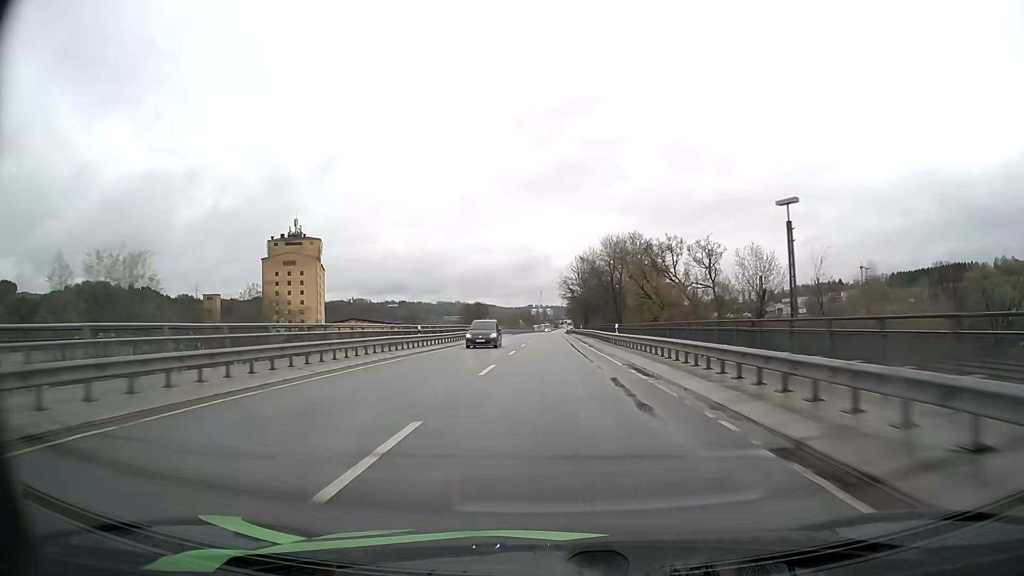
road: primary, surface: asphalt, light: Day
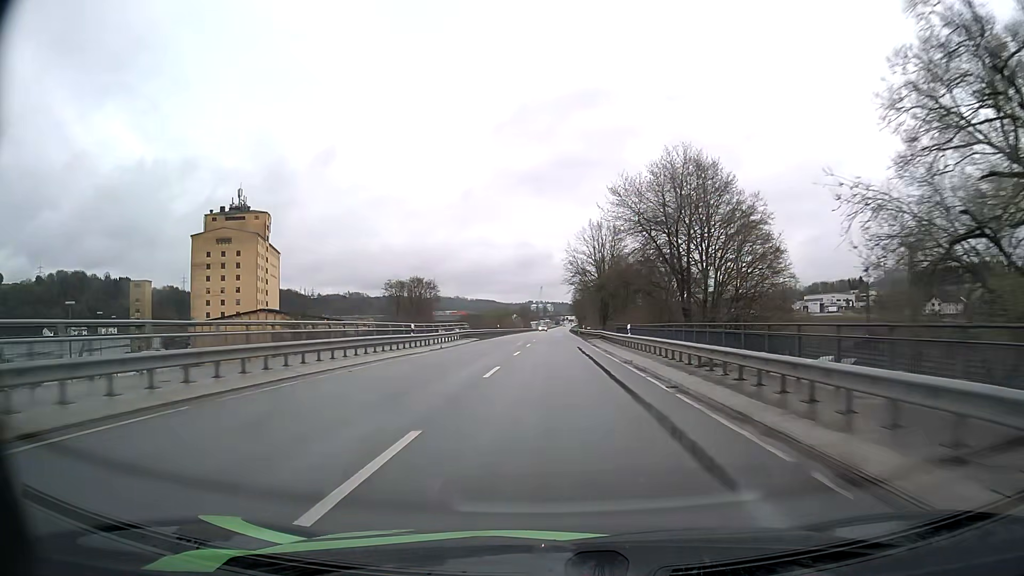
(+0.1, +49.0) m; 0°
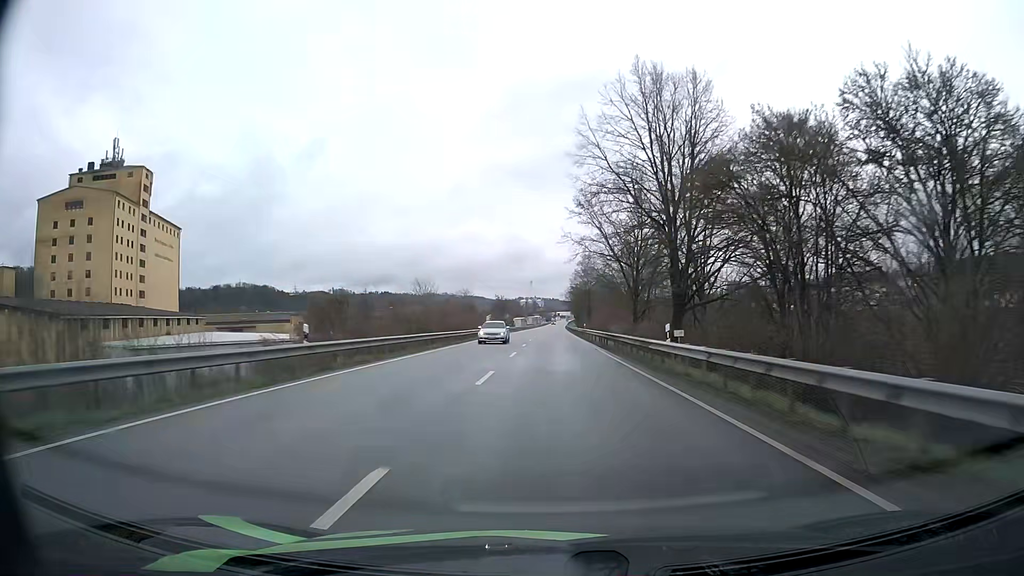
(+0.3, +62.3) m; +1°
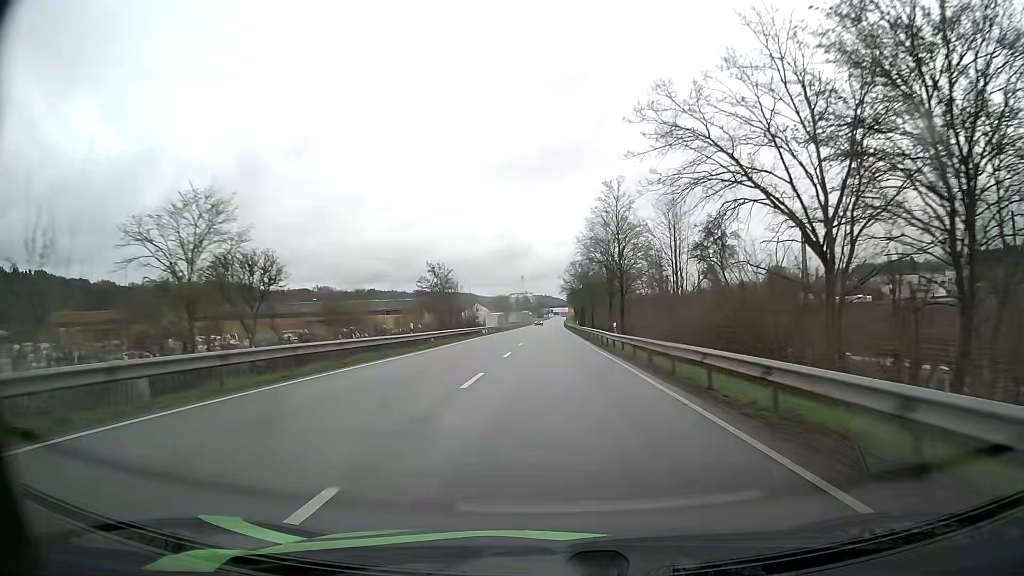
(+0.4, +73.1) m; +1°
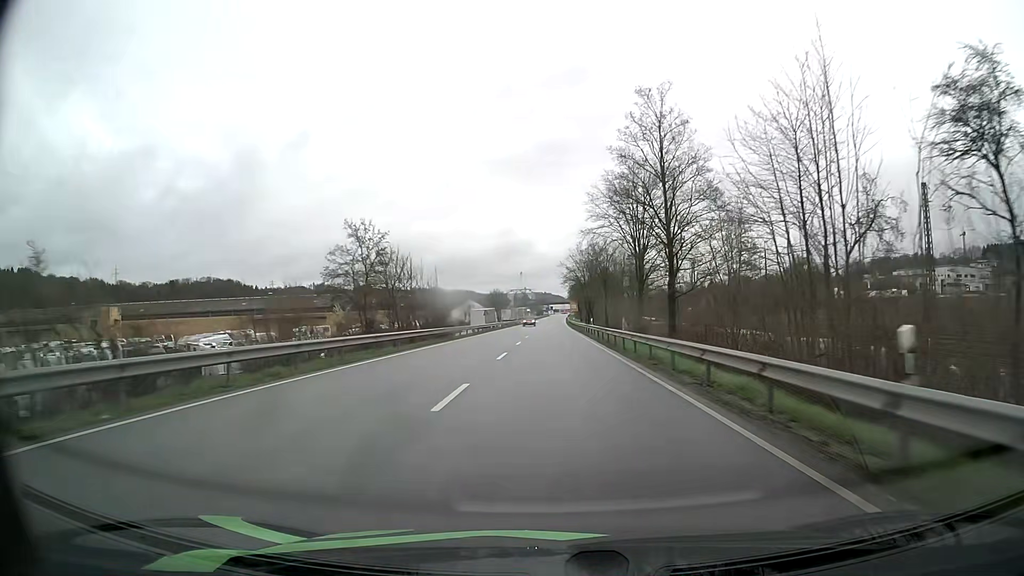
(0.0, +27.8) m; 0°
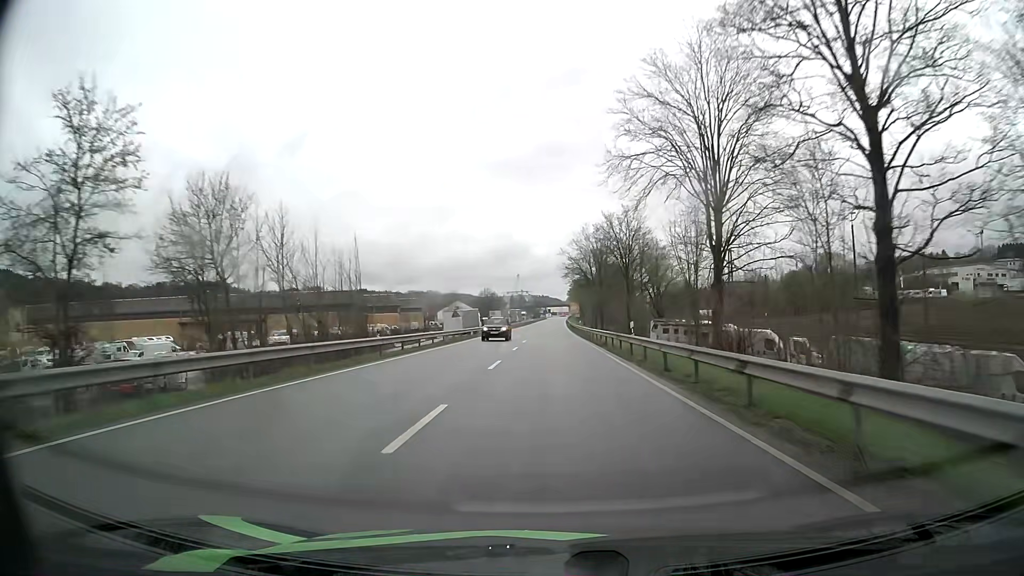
(0.0, +27.0) m; 0°
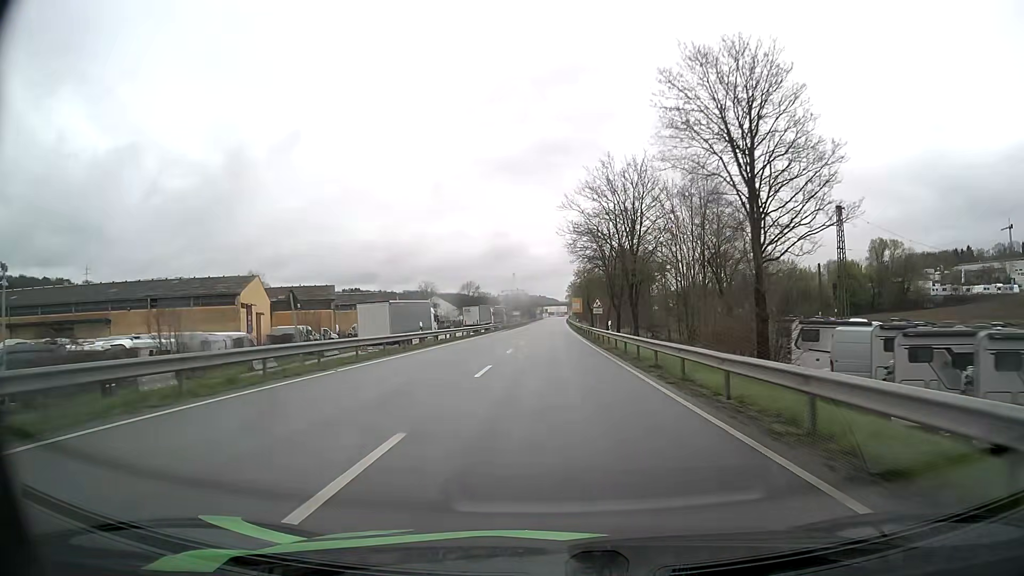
(+0.1, +39.0) m; 0°
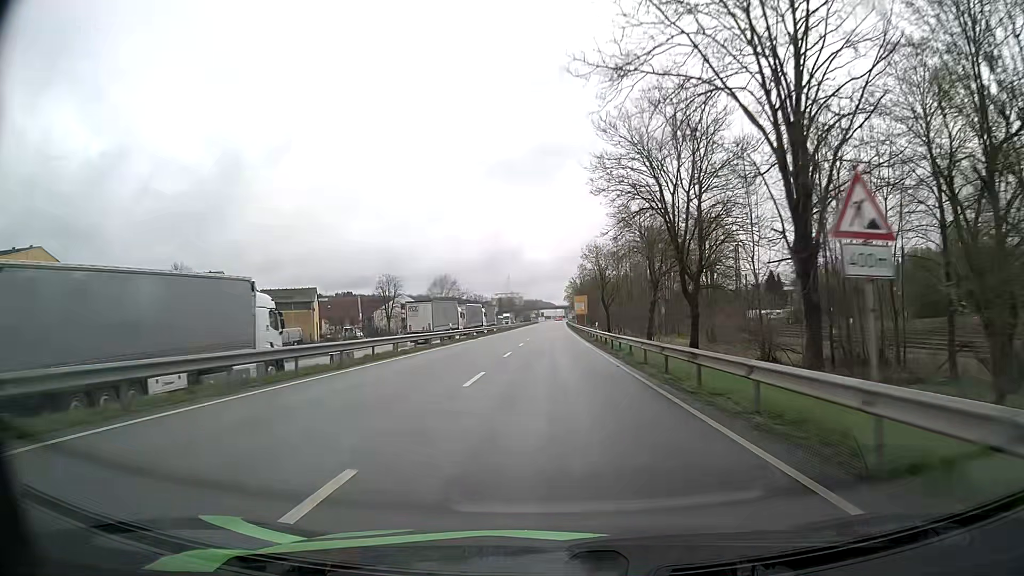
(+0.2, +38.2) m; +1°
(0, +10) (0, +20) (0, +30) (0, +40) (0, +50) (0, +60) (0, +70) (0, +80) (+1, +90) (+1, +100) m
